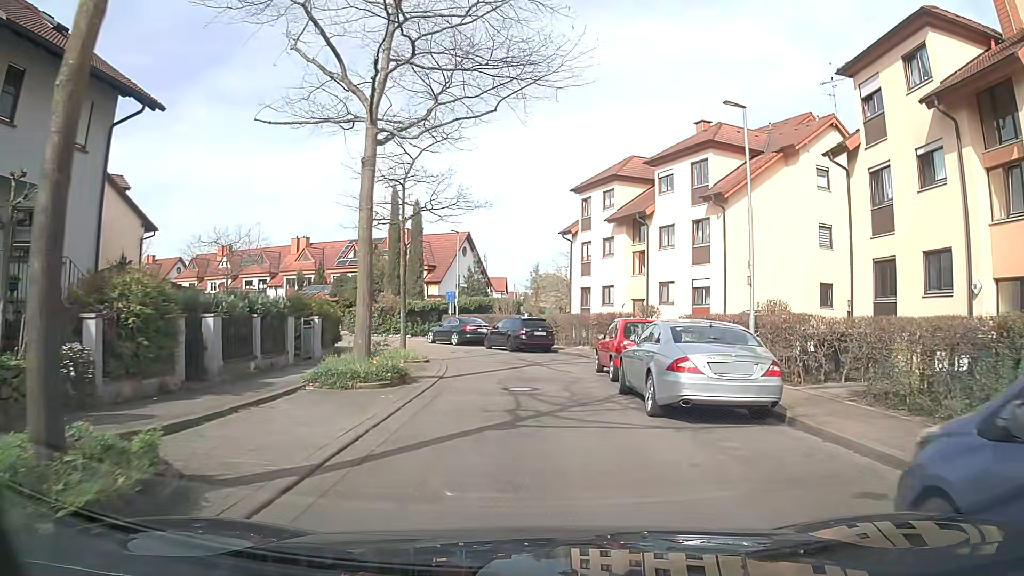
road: residential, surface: asphalt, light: Day
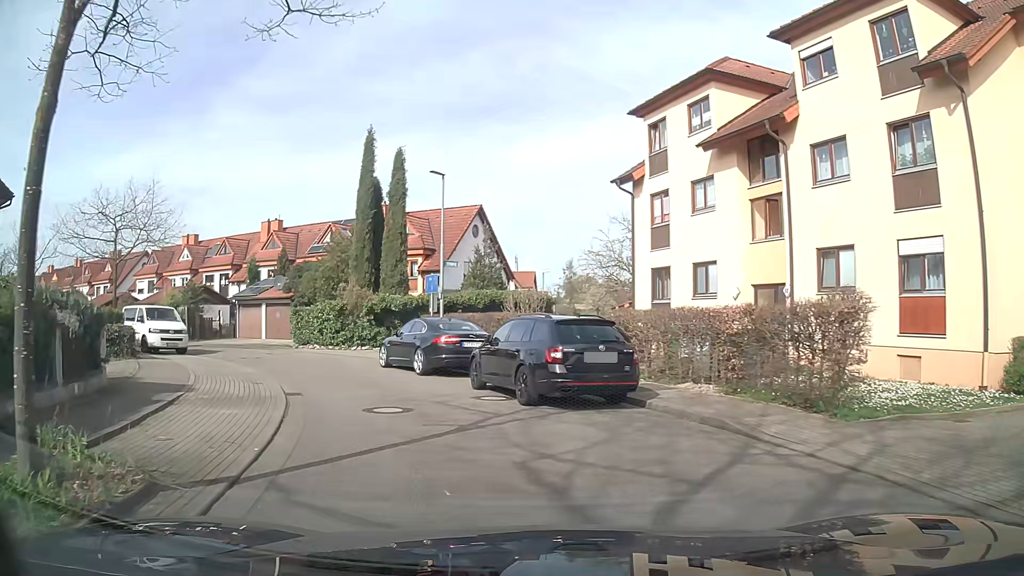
(-0.1, +16.8) m; -4°
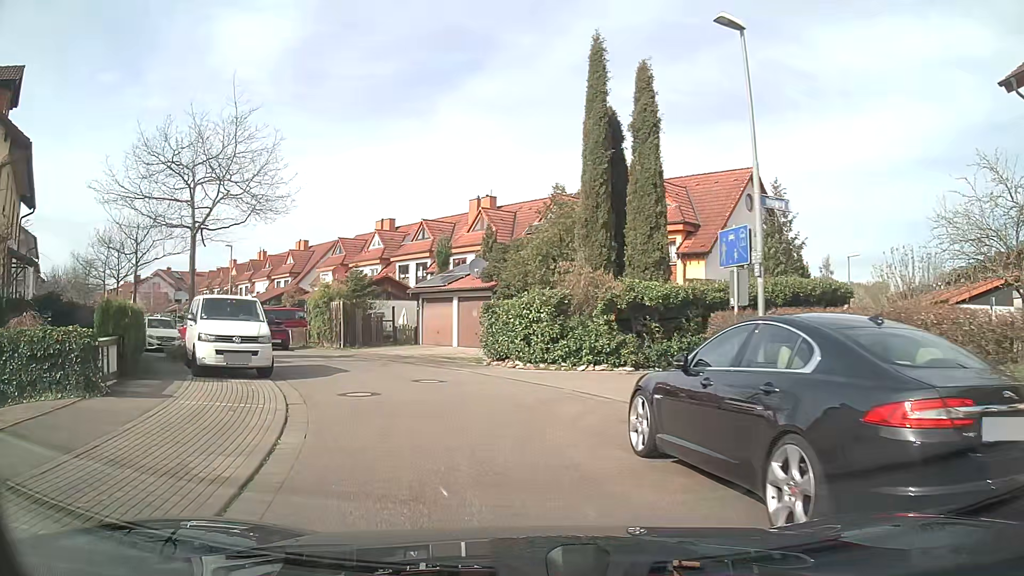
(-2.0, +12.4) m; -20°
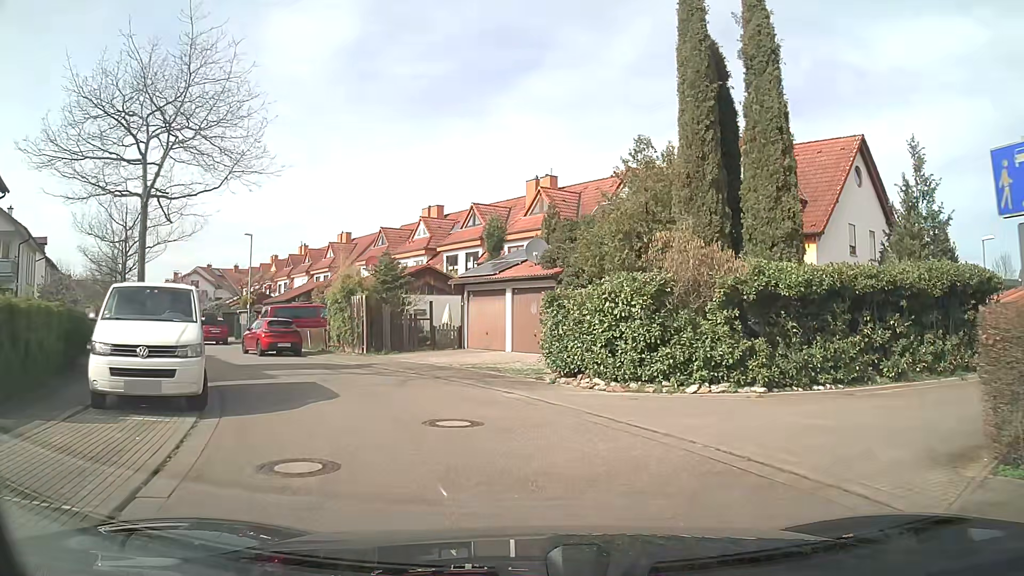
(-0.3, +6.3) m; -4°
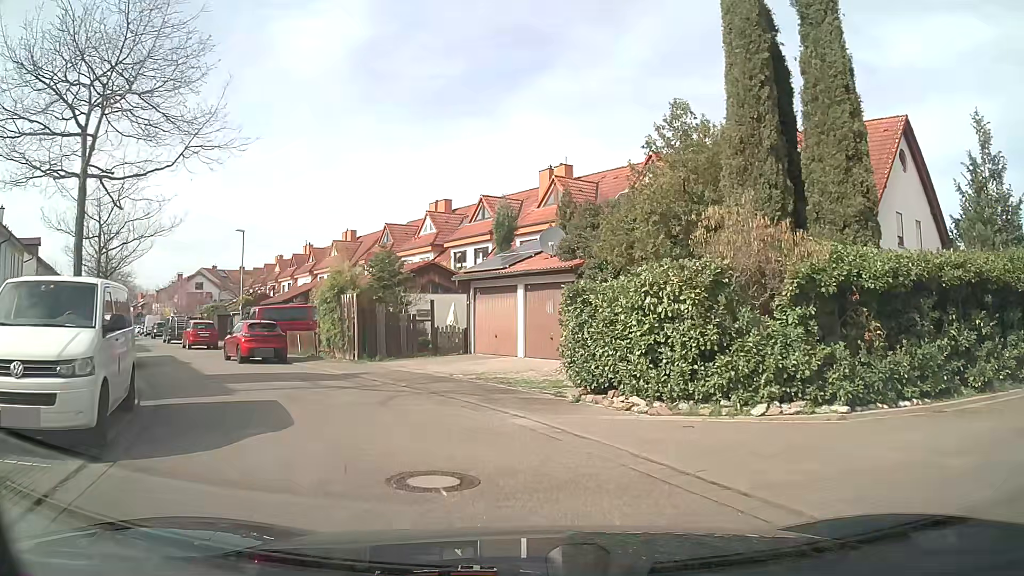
(0.0, +3.0) m; -1°
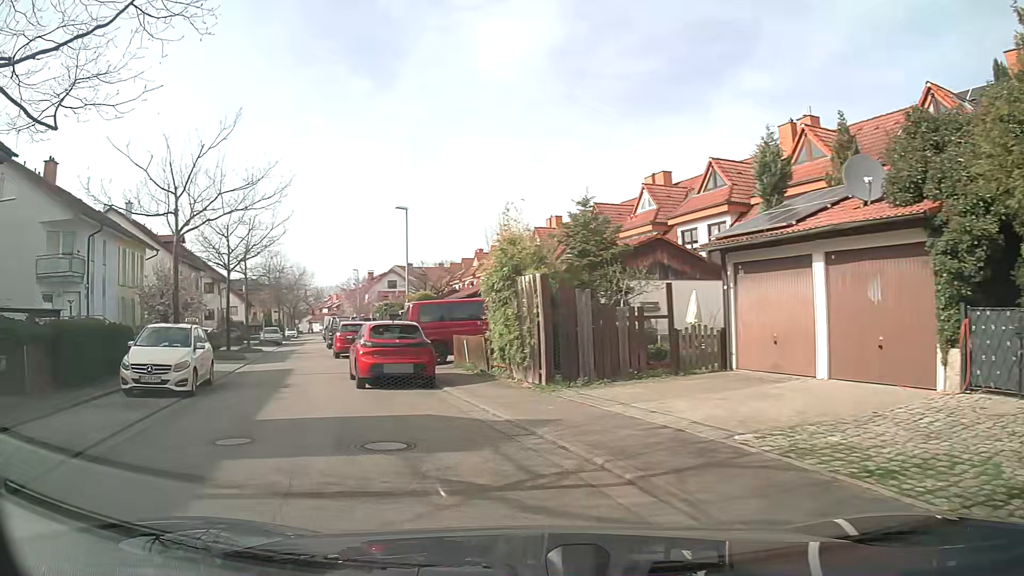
(-1.1, +8.5) m; -19°
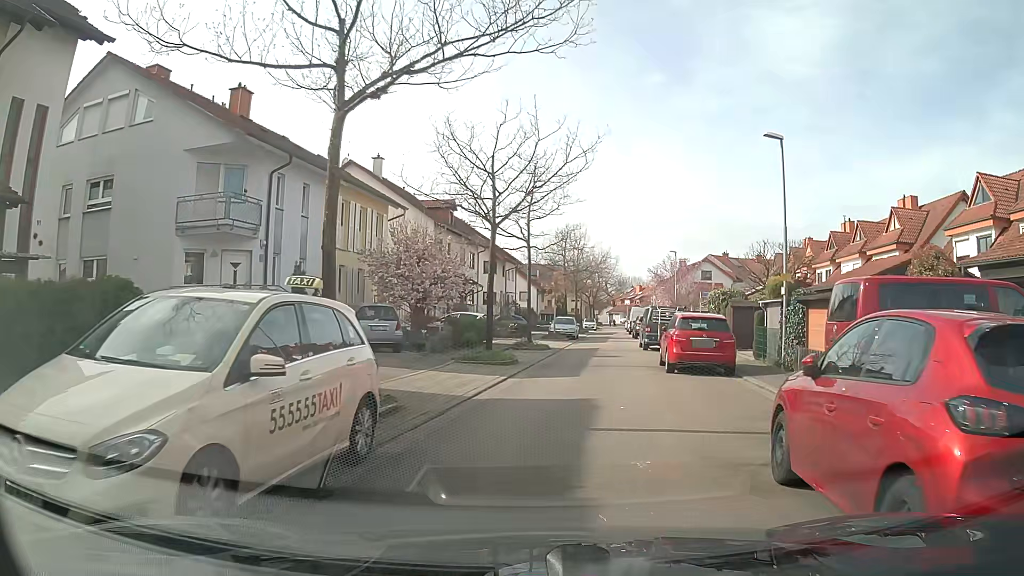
(-3.4, +11.0) m; -25°
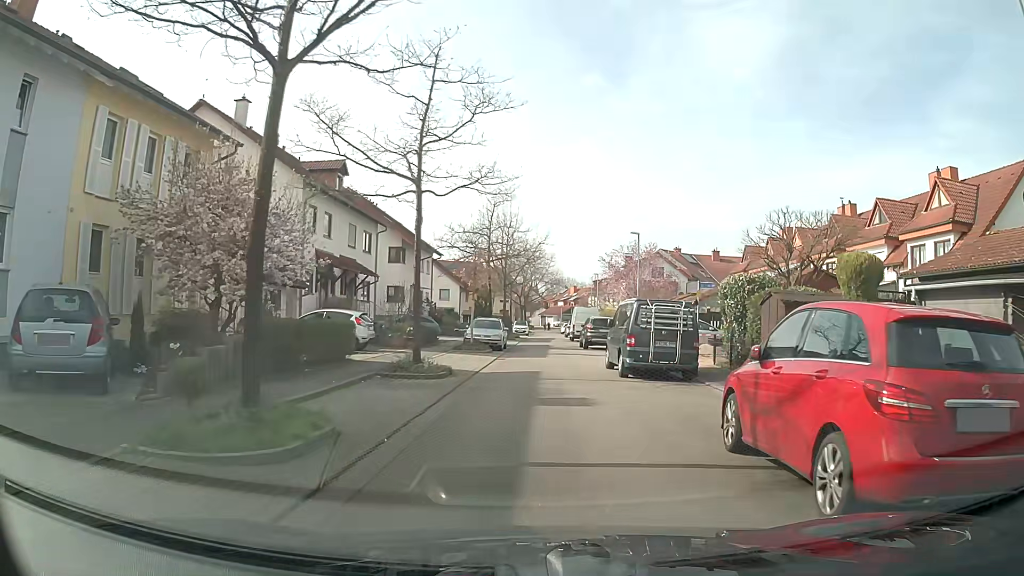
(+1.0, +13.0) m; +6°
